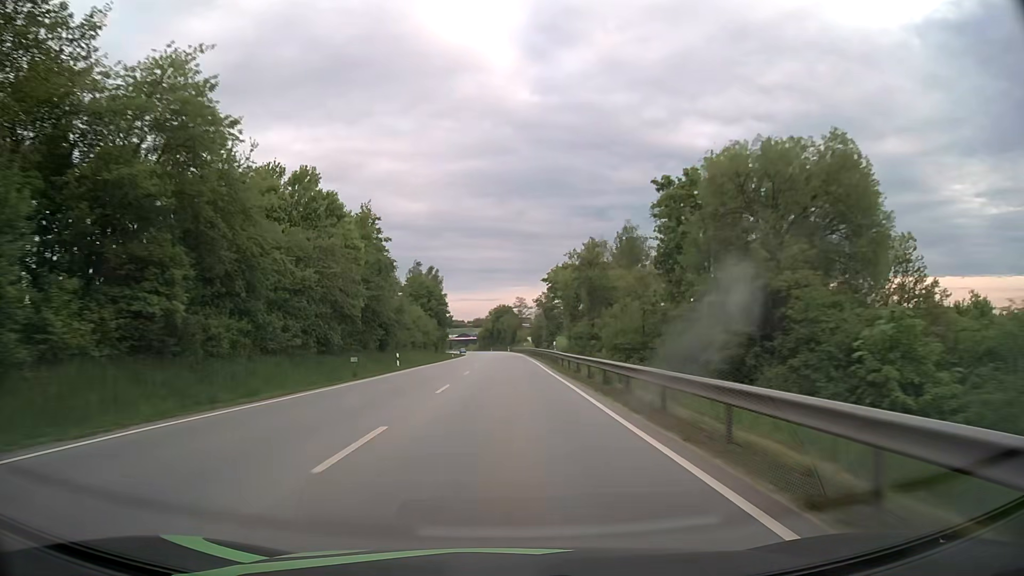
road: primary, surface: asphalt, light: Day
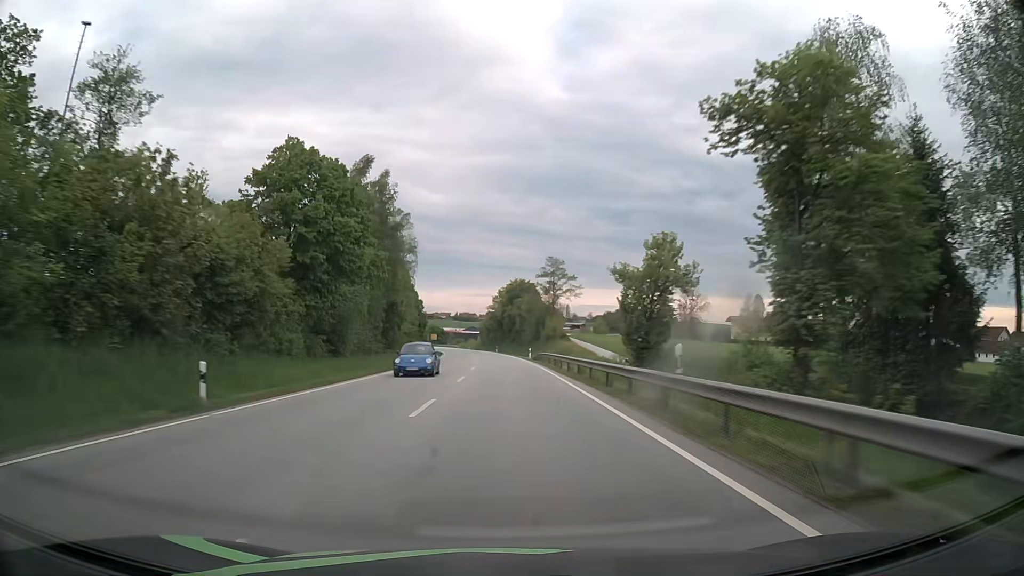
(-0.7, +79.3) m; -1°
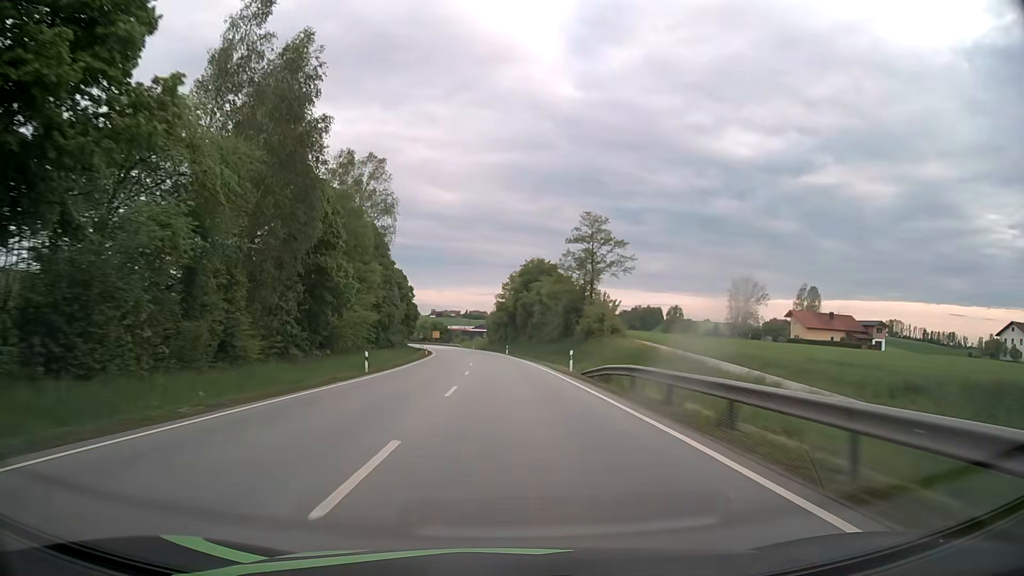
(-0.2, +31.7) m; -1°
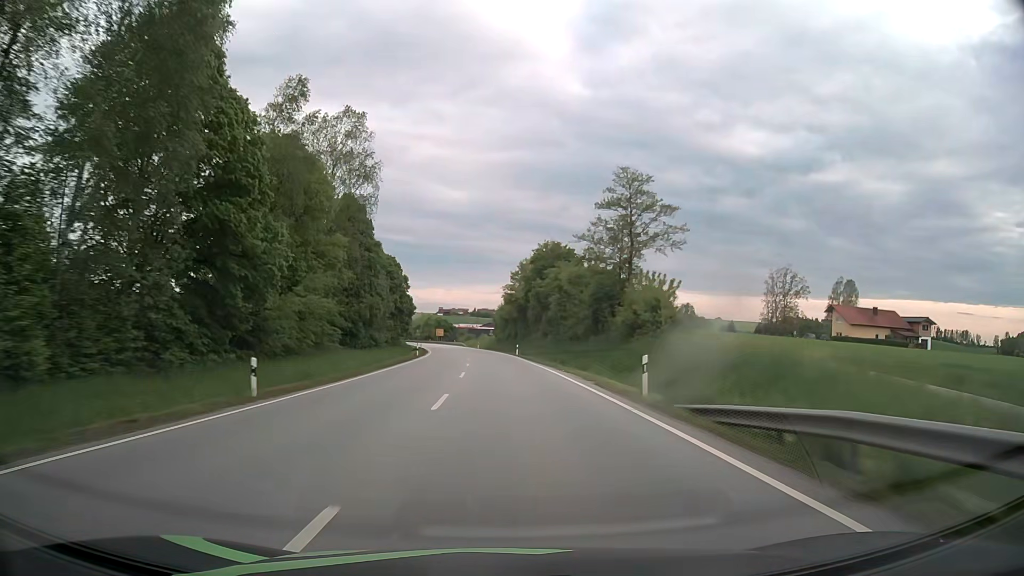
(0.0, +15.8) m; -1°
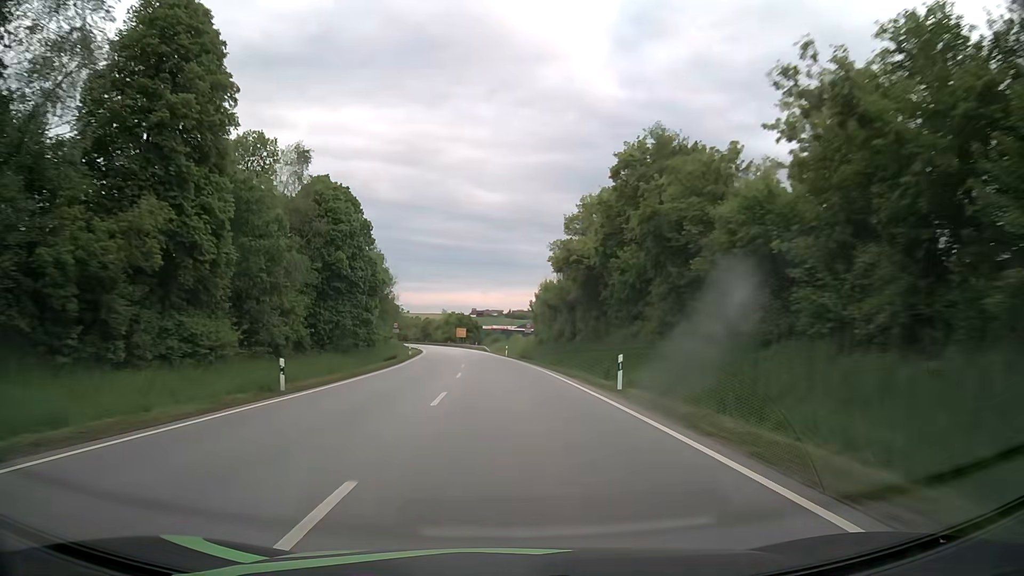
(-1.1, +47.5) m; -3°
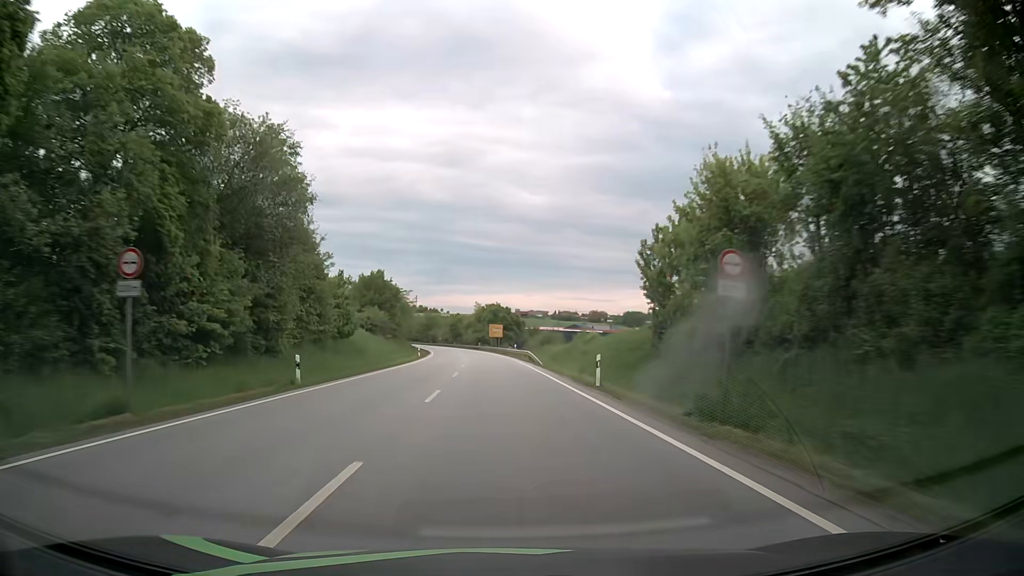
(-1.4, +47.5) m; -3°
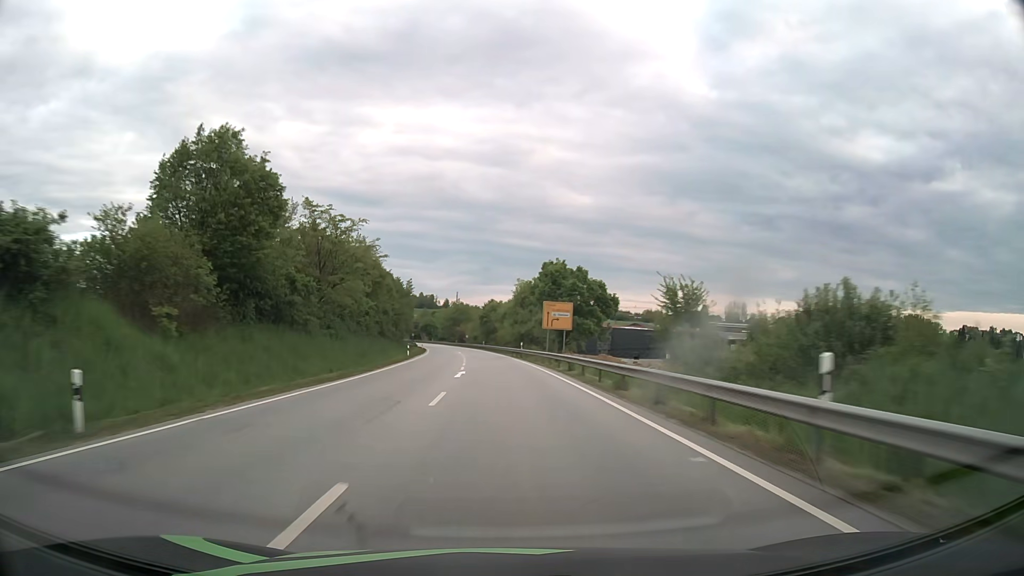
(-2.3, +63.4) m; -4°
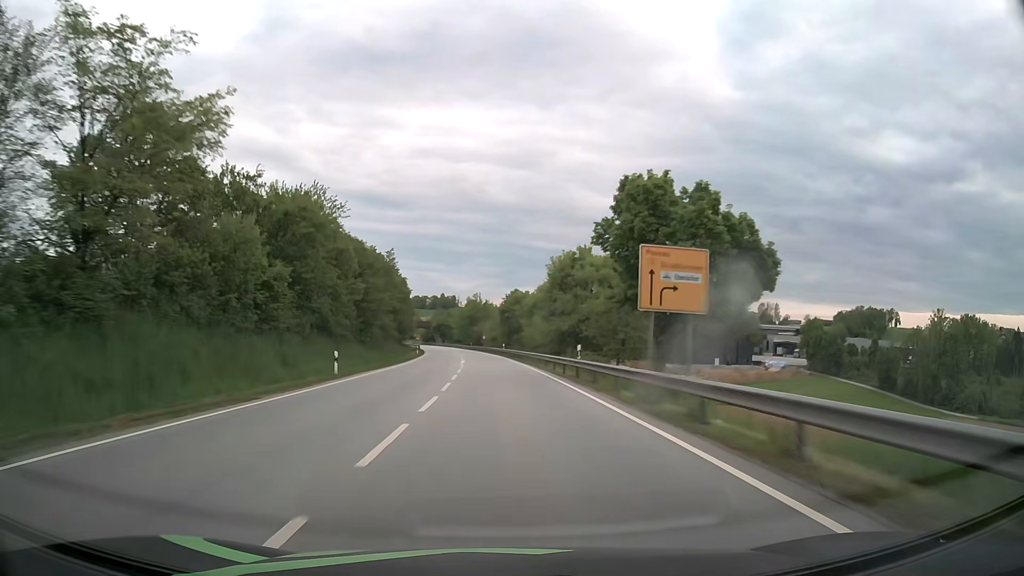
(-0.6, +31.7) m; -2°
(0, +10) (0, +20) (-1, +30) (-1, +40) (-1, +50) (-2, +60) (-3, +70) (-4, +80) (-5, +90) (-6, +100) m
